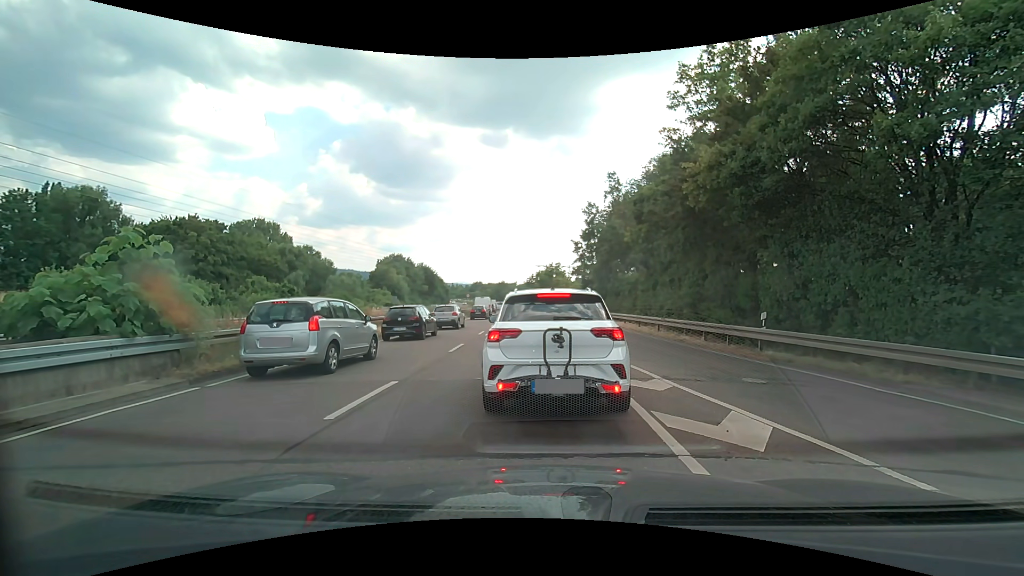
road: trunk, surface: asphalt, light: Day
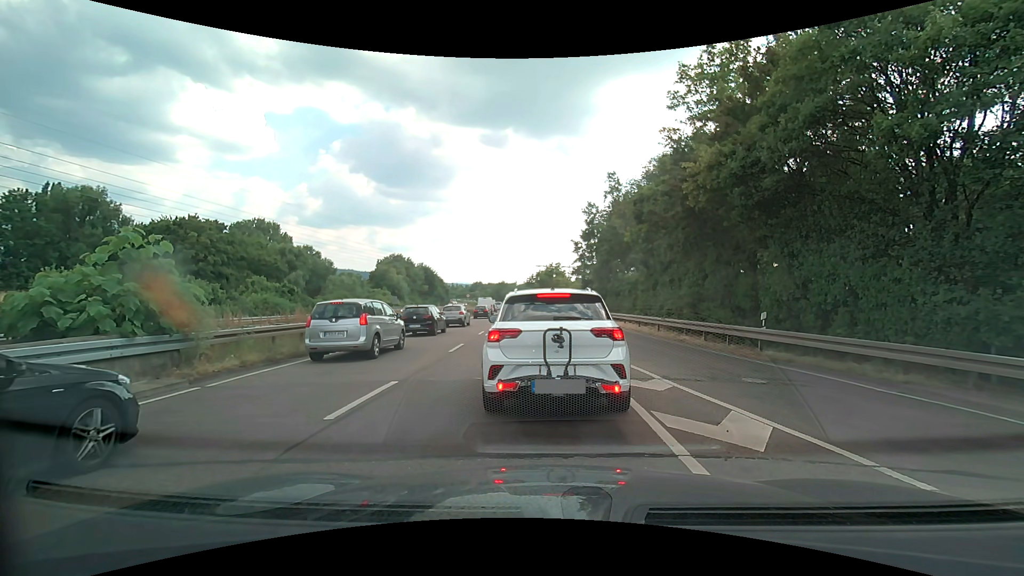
(0.0, 0.0) m; 0°
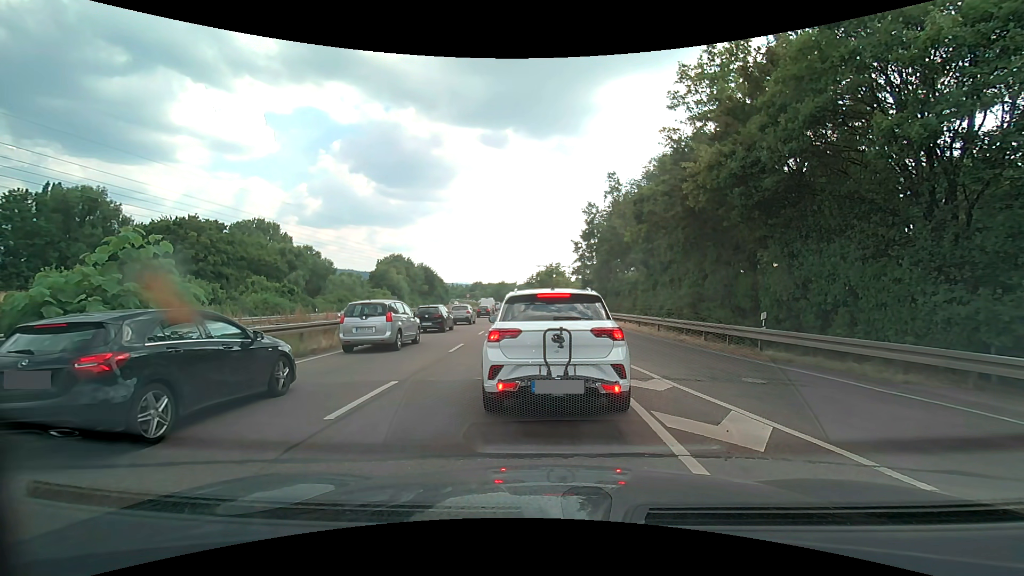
(0.0, 0.0) m; 0°
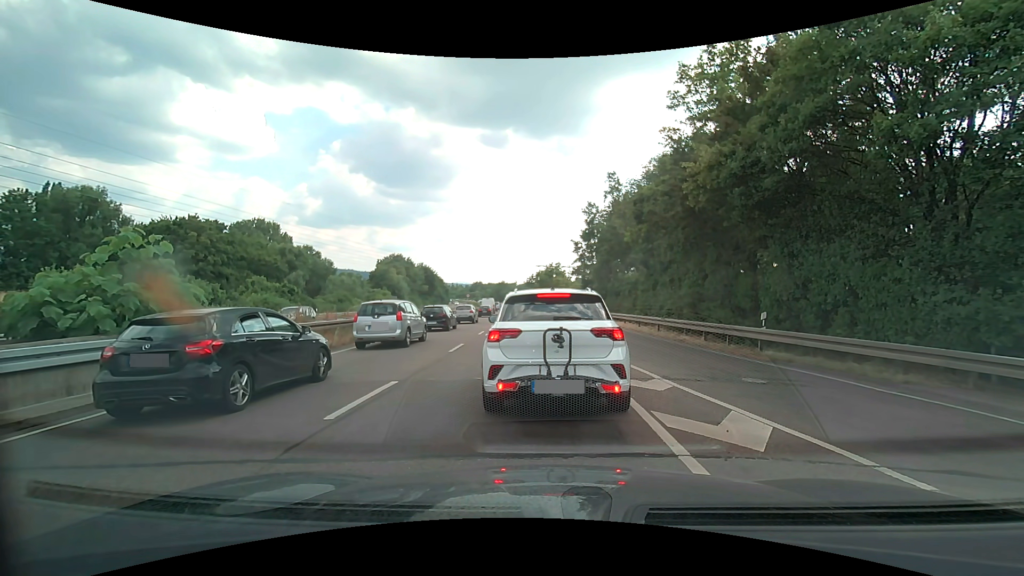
(0.0, 0.0) m; 0°
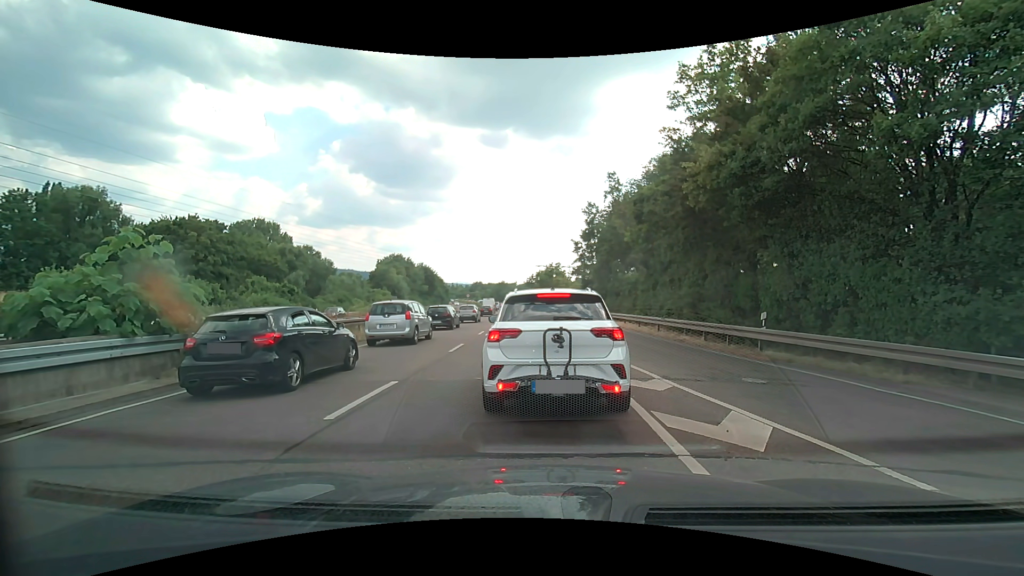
(0.0, 0.0) m; 0°
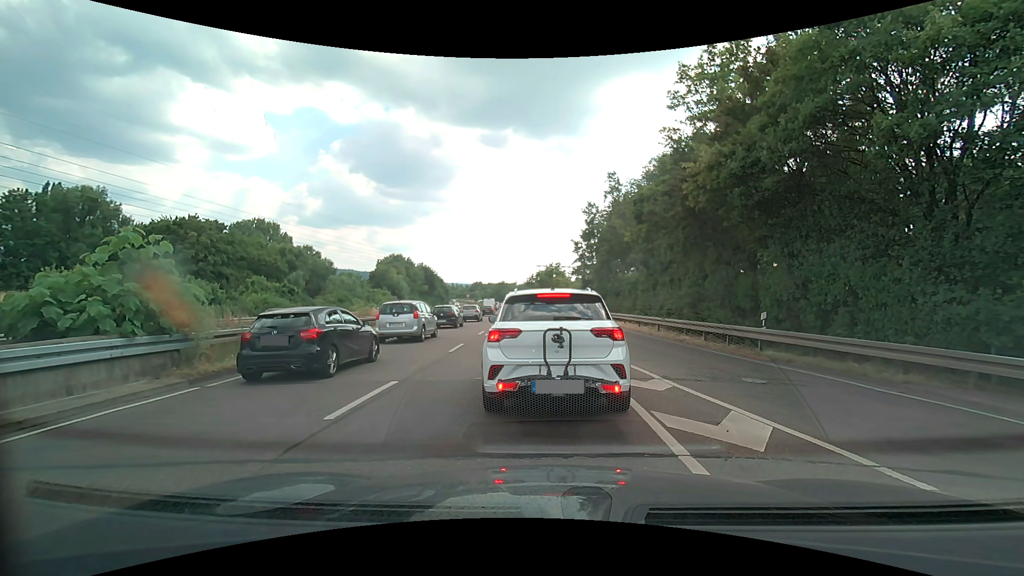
(0.0, 0.0) m; 0°
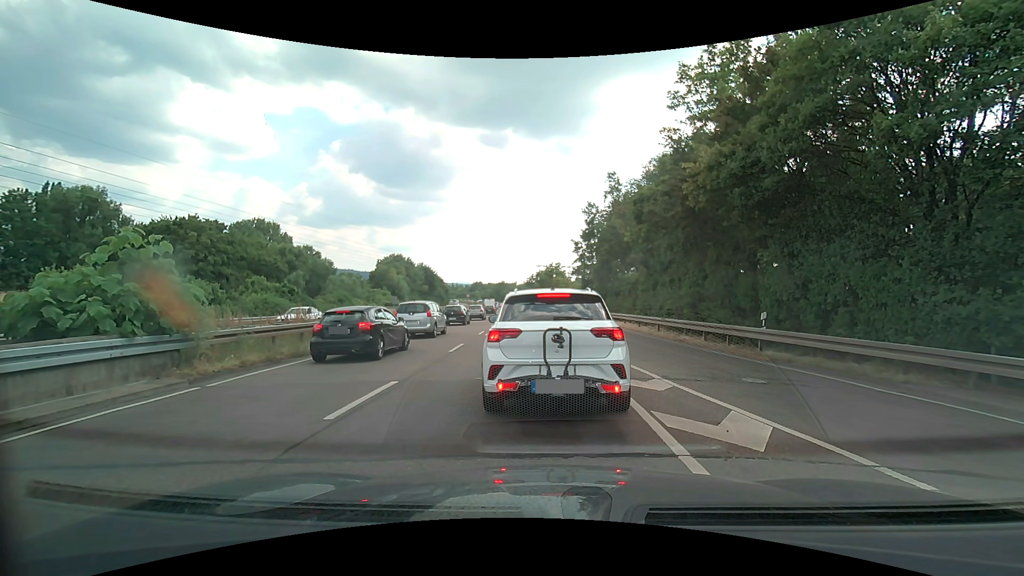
(0.0, 0.0) m; 0°
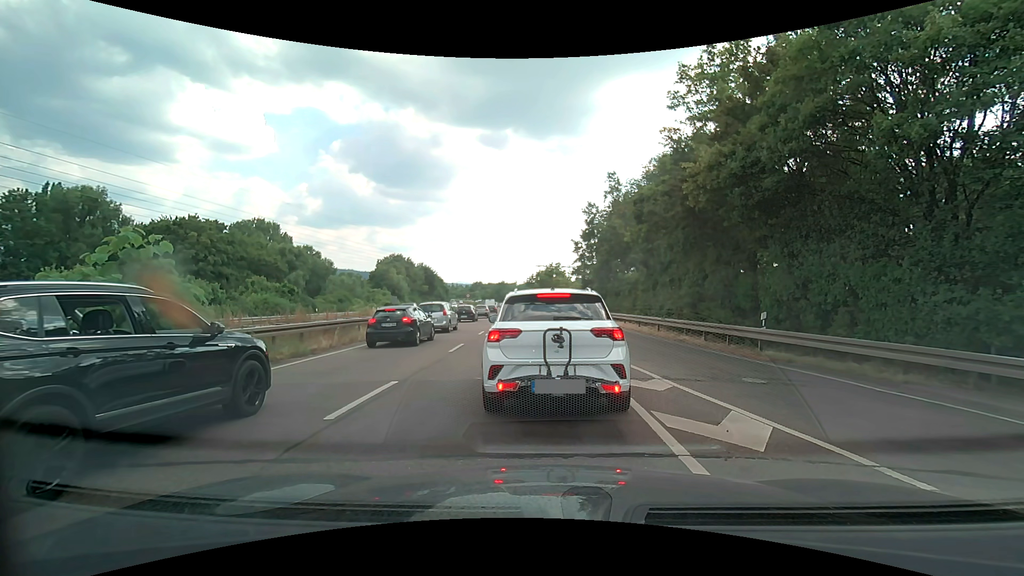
(0.0, 0.0) m; 0°
